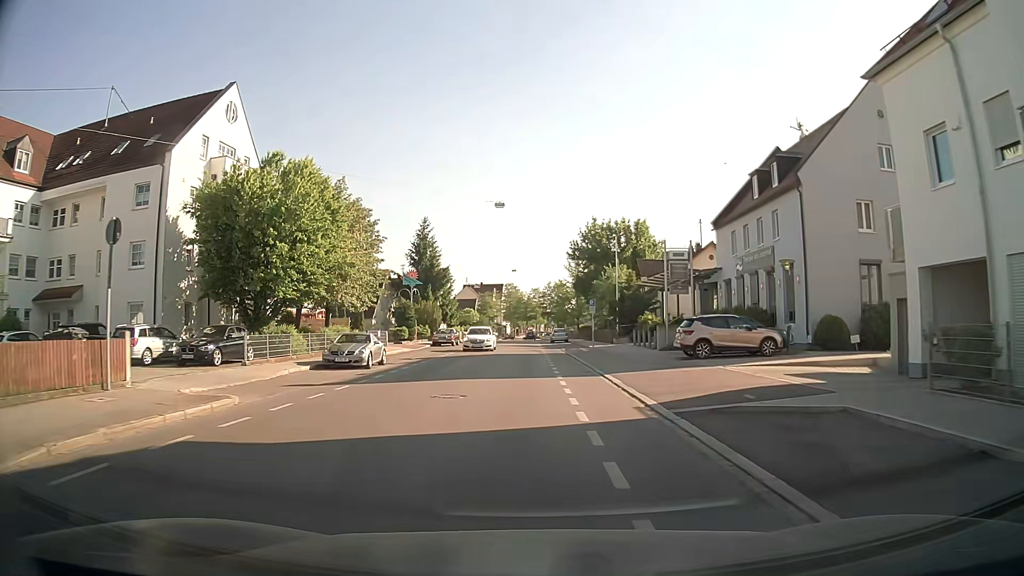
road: tertiary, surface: asphalt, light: Day
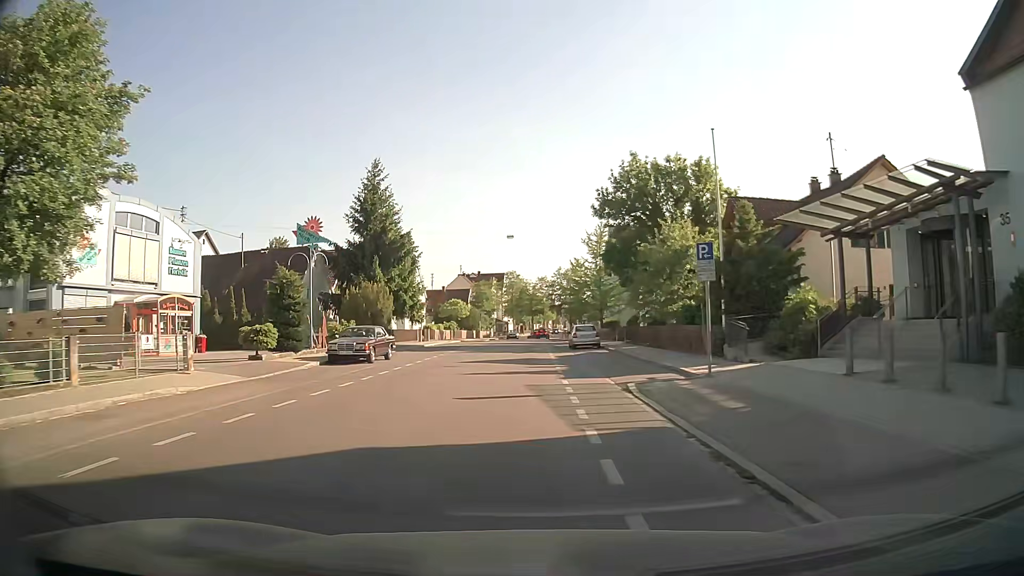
(-0.2, +28.0) m; -1°
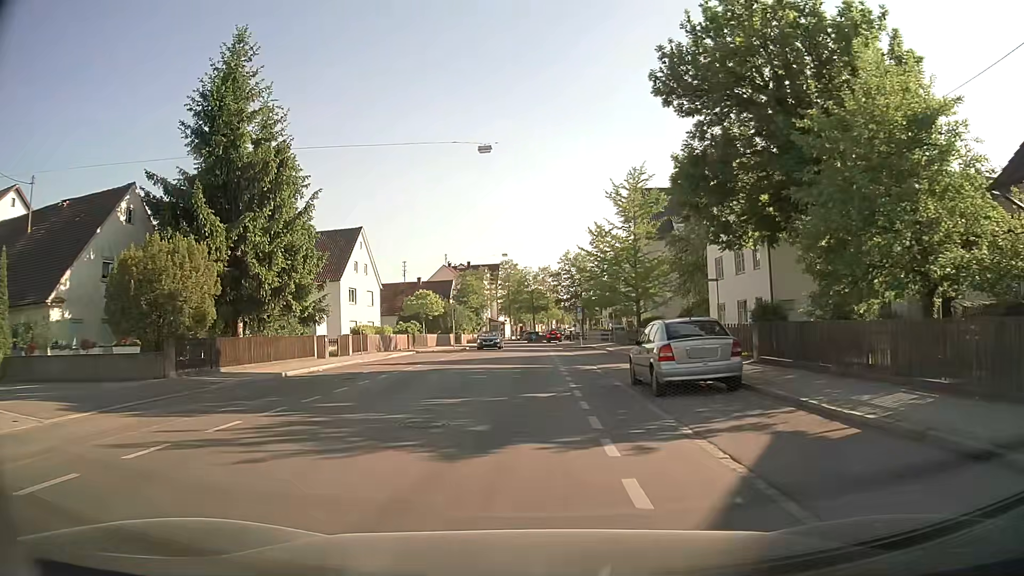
(+0.1, +26.9) m; 0°
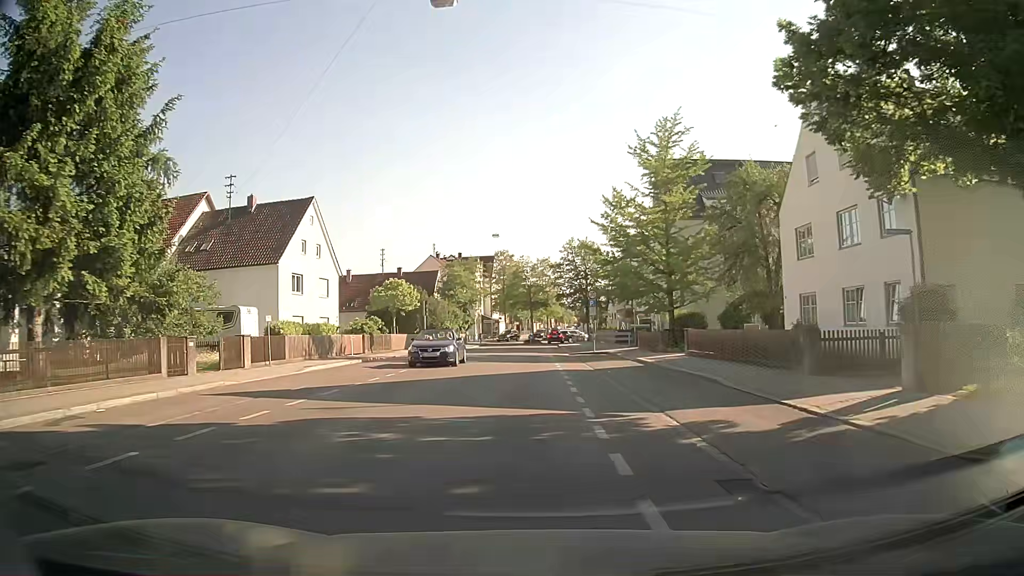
(0.0, +12.8) m; 0°
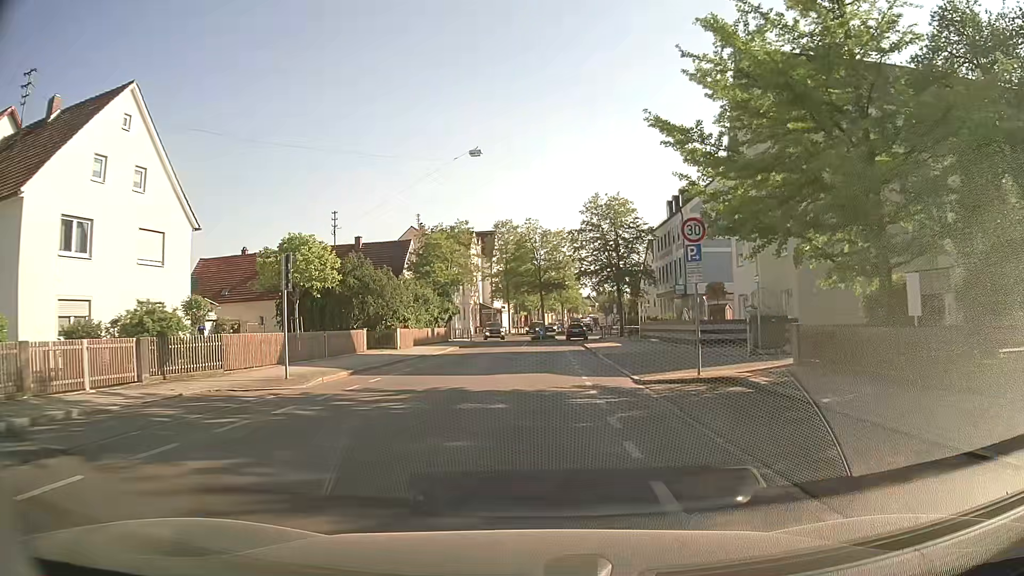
(-0.1, +23.4) m; -1°
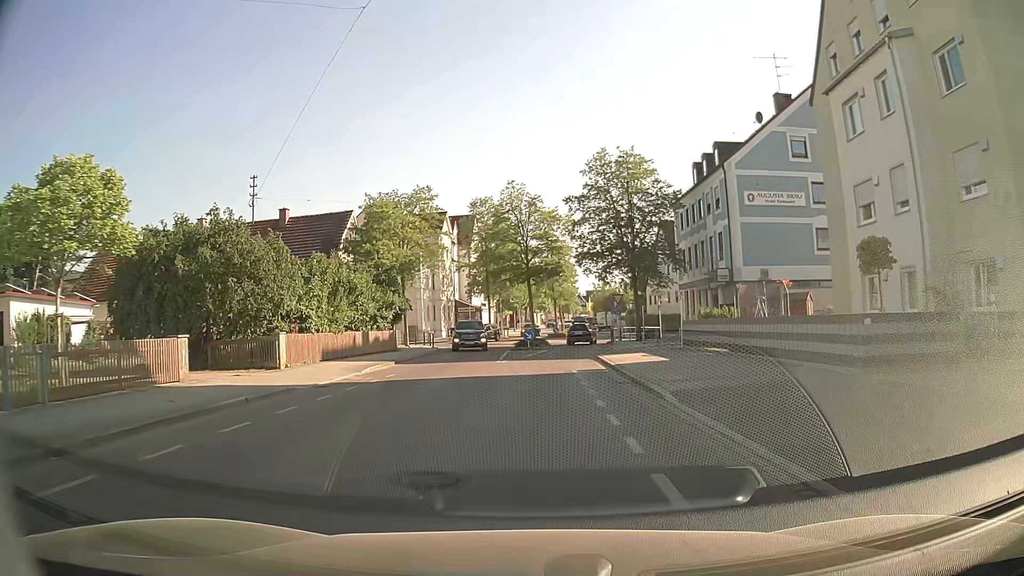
(0.0, +15.8) m; +1°
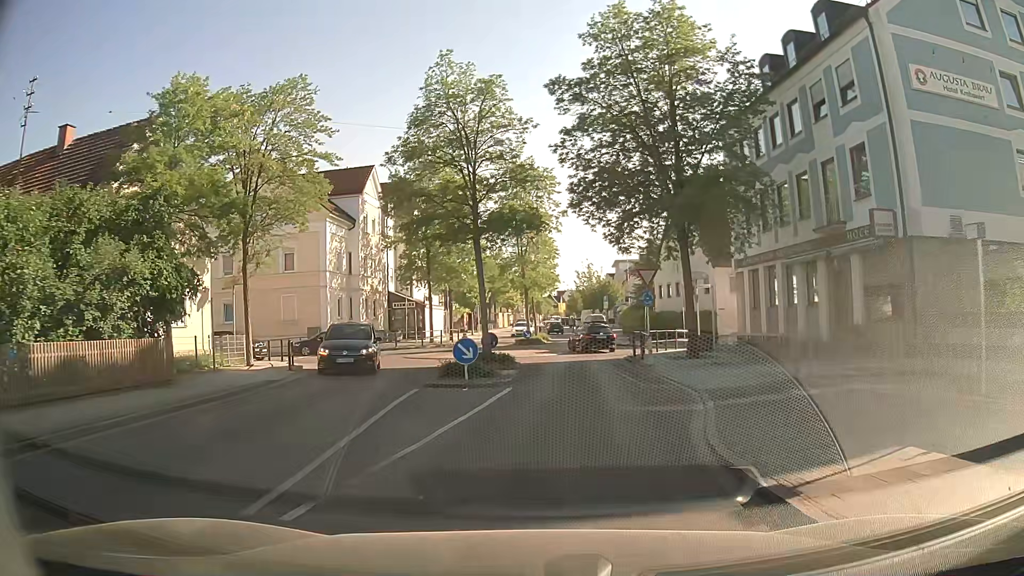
(+0.4, +21.3) m; +3°
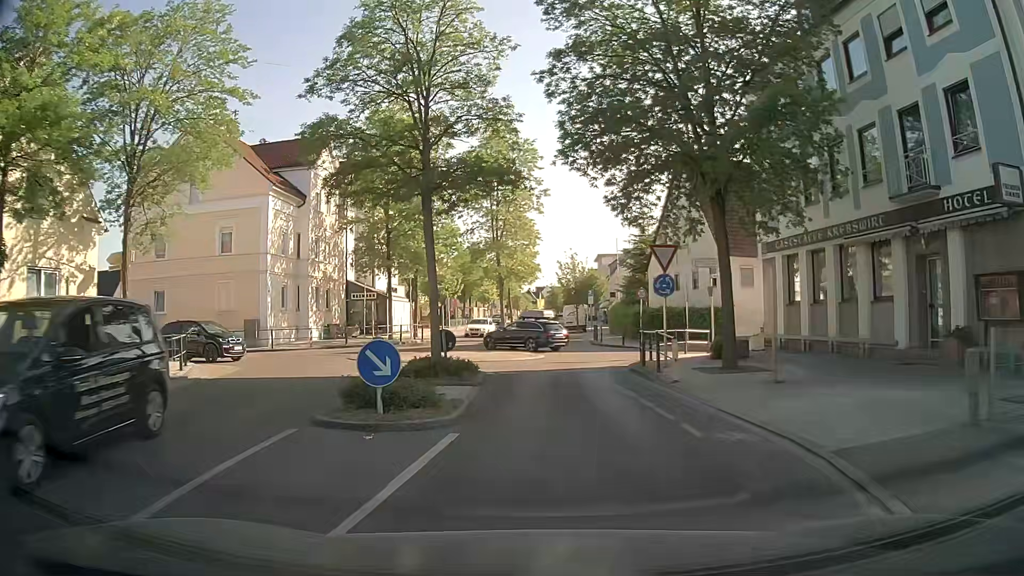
(0.0, +6.6) m; +2°
